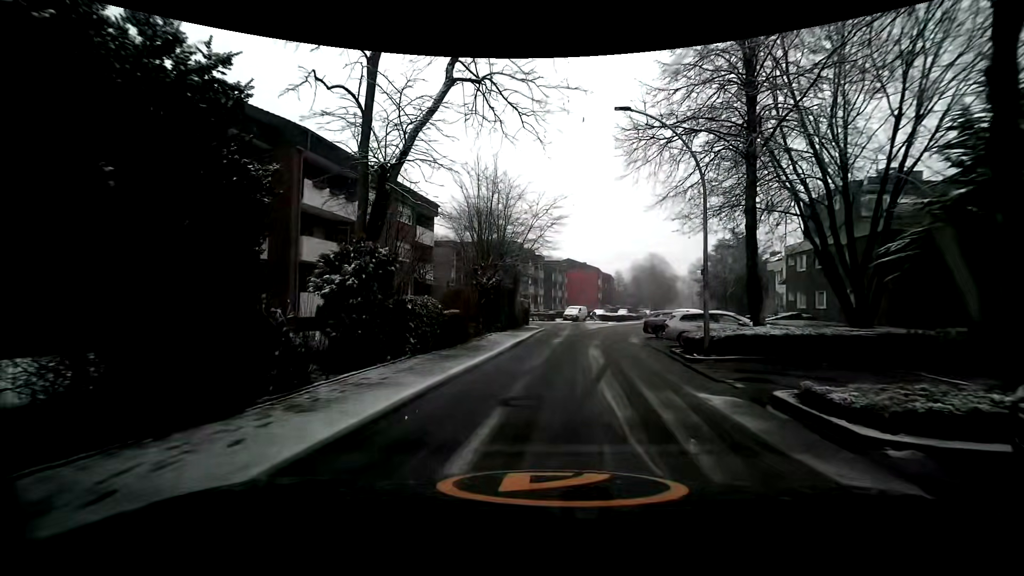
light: Day
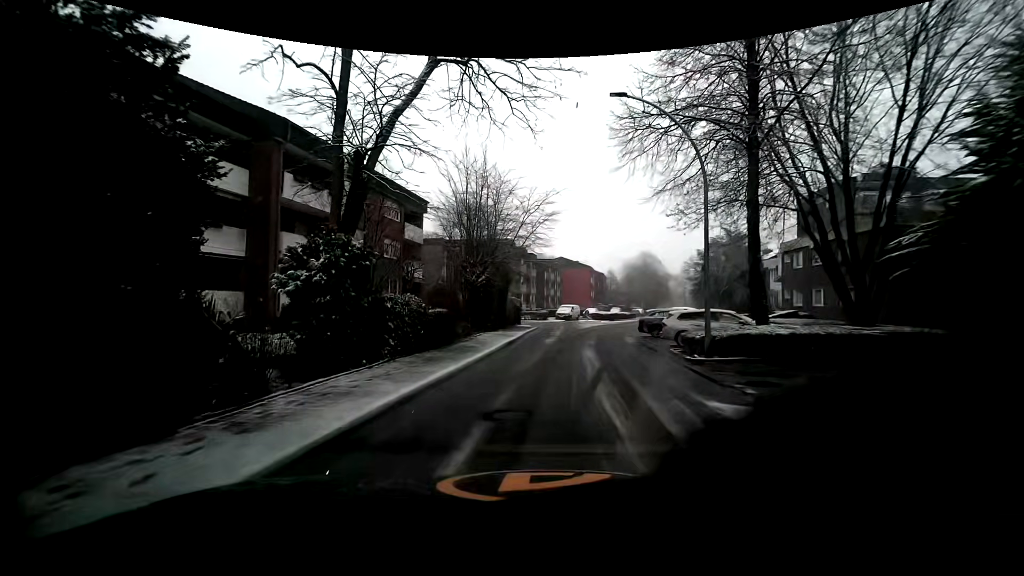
(0.0, +1.0) m; 0°
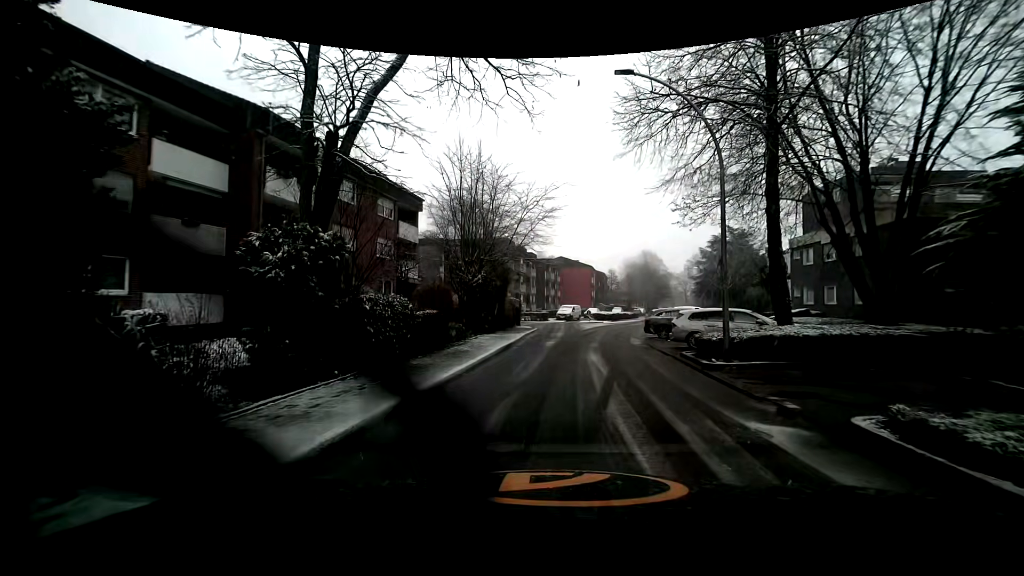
(0.0, +1.2) m; 0°
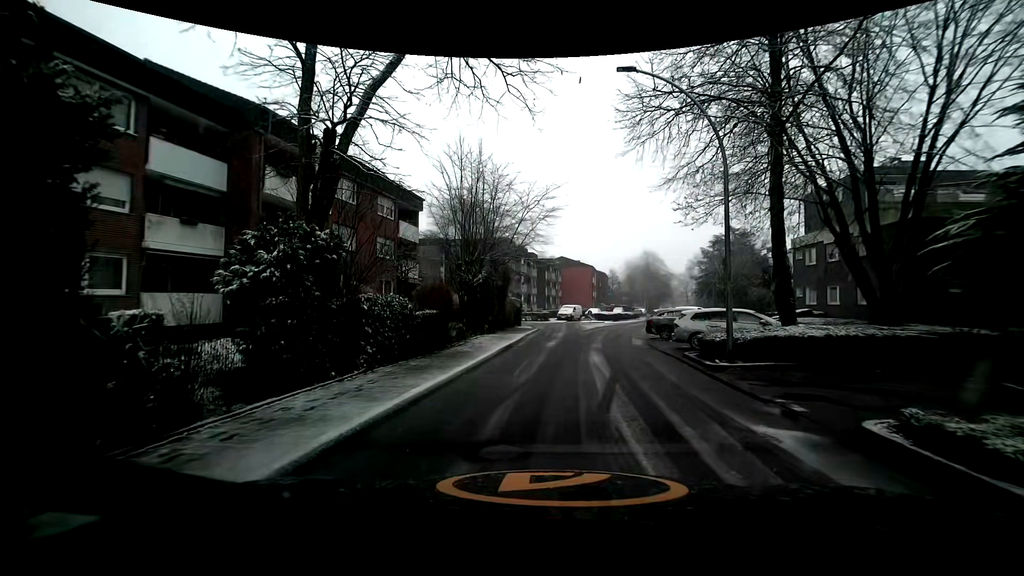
(0.0, +0.2) m; 0°
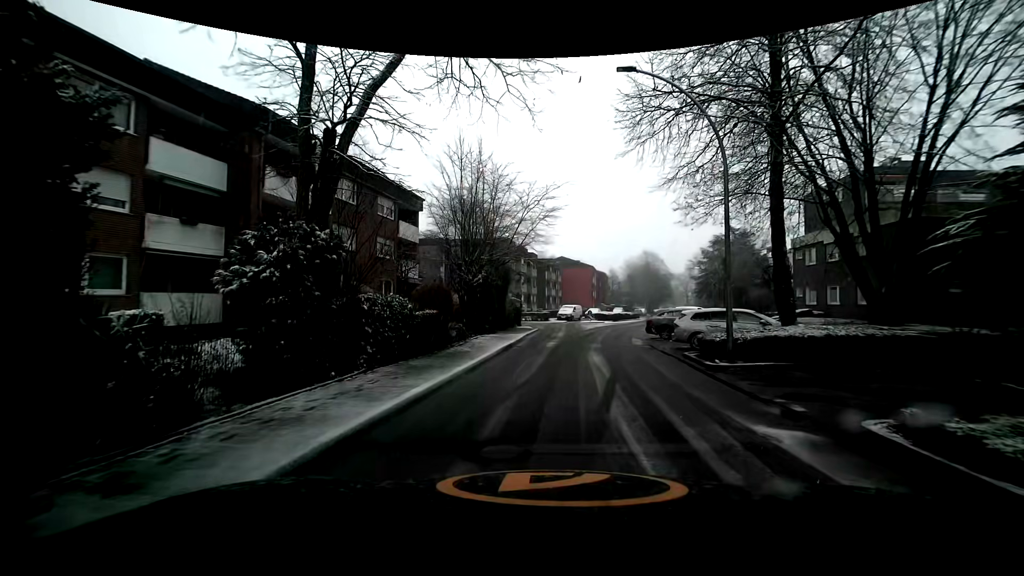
(0.0, 0.0) m; 0°
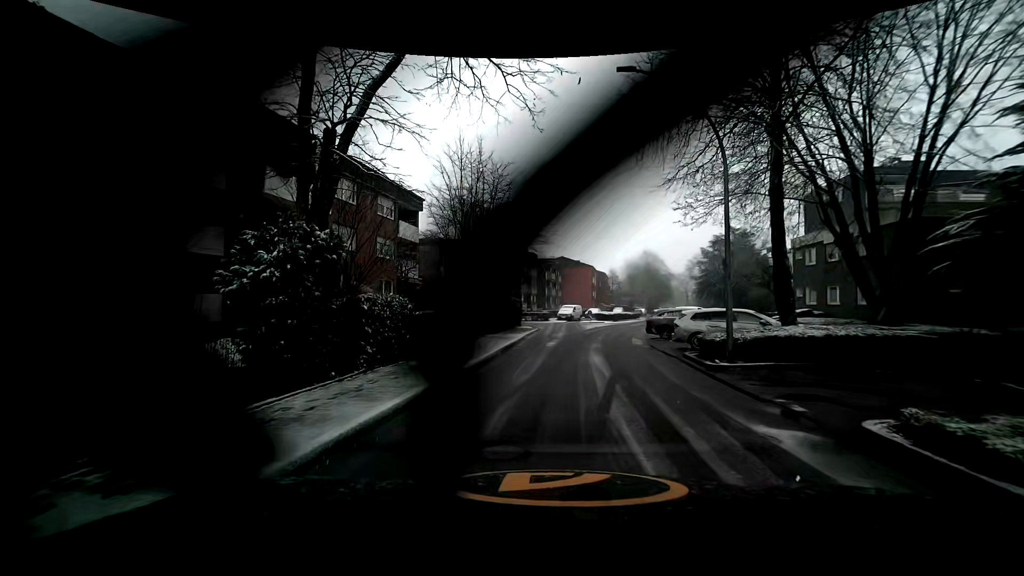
(0.0, 0.0) m; 0°
